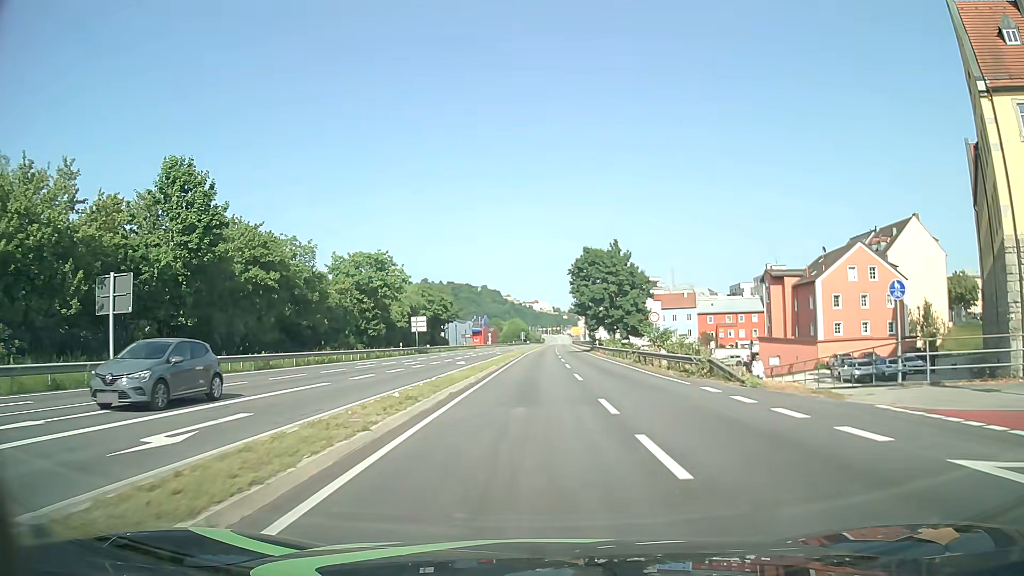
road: primary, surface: asphalt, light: Day
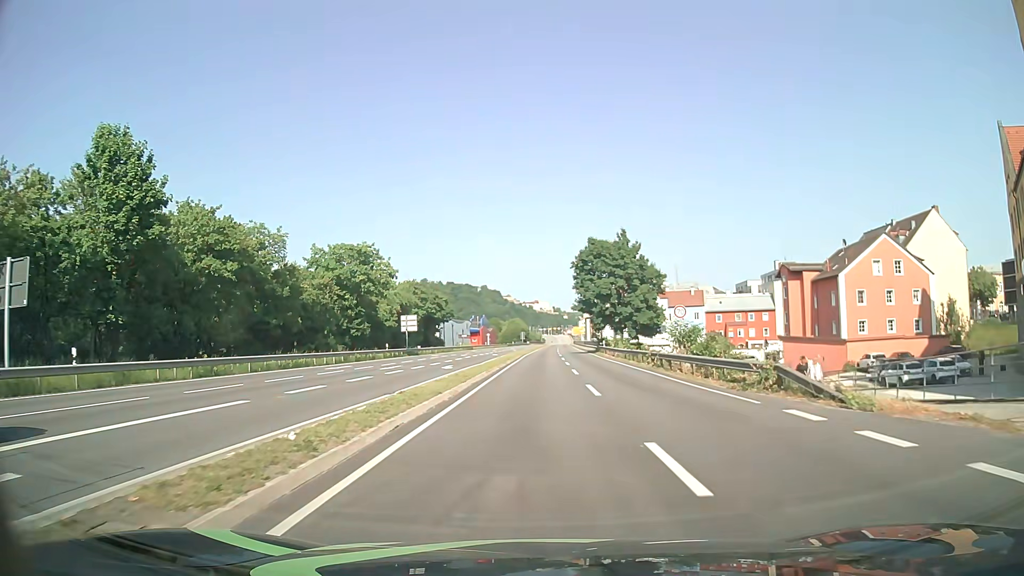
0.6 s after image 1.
(0.0, +6.8) m; 0°
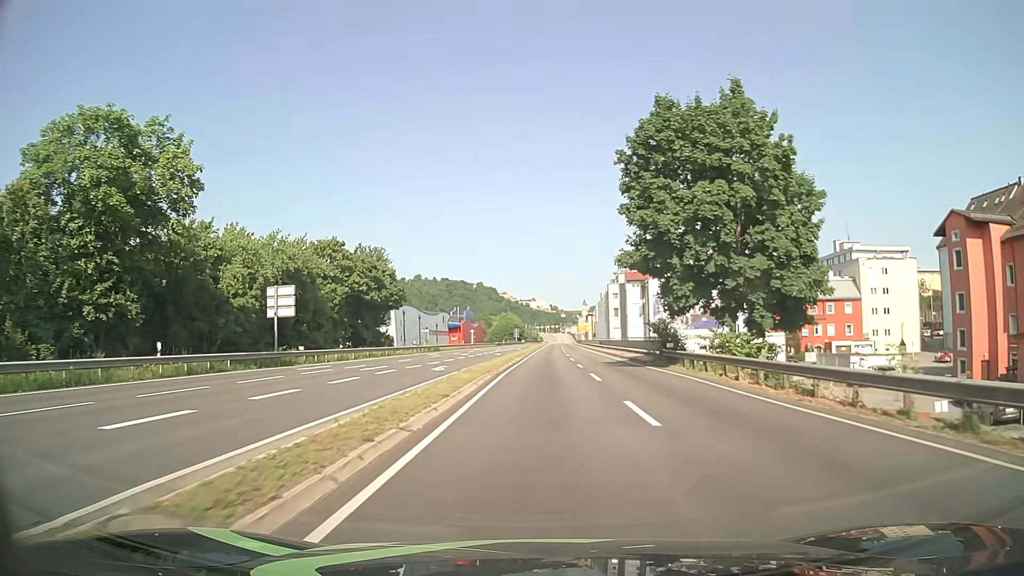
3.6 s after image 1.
(0.0, +39.7) m; 0°
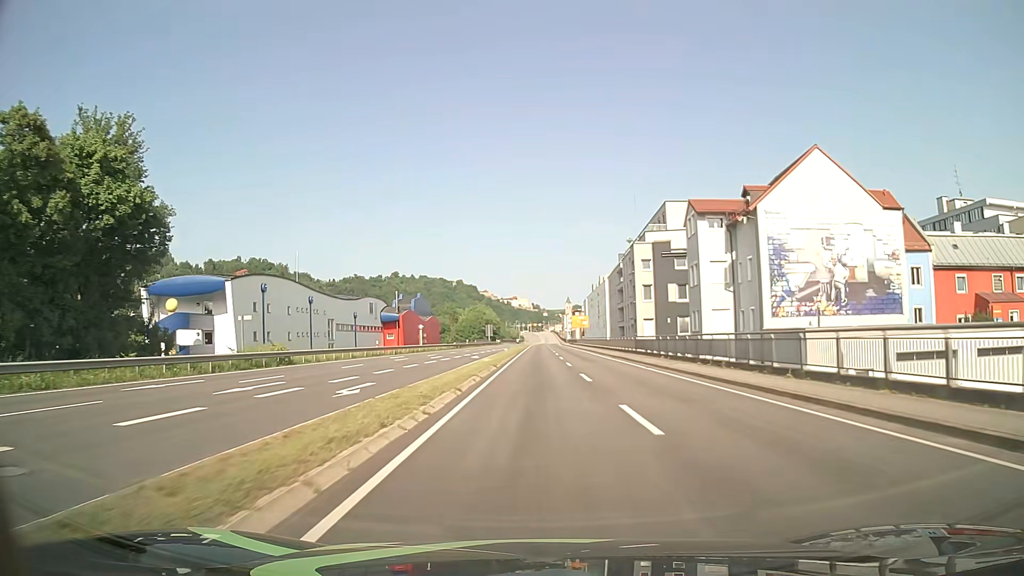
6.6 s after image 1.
(+0.7, +47.6) m; +2°
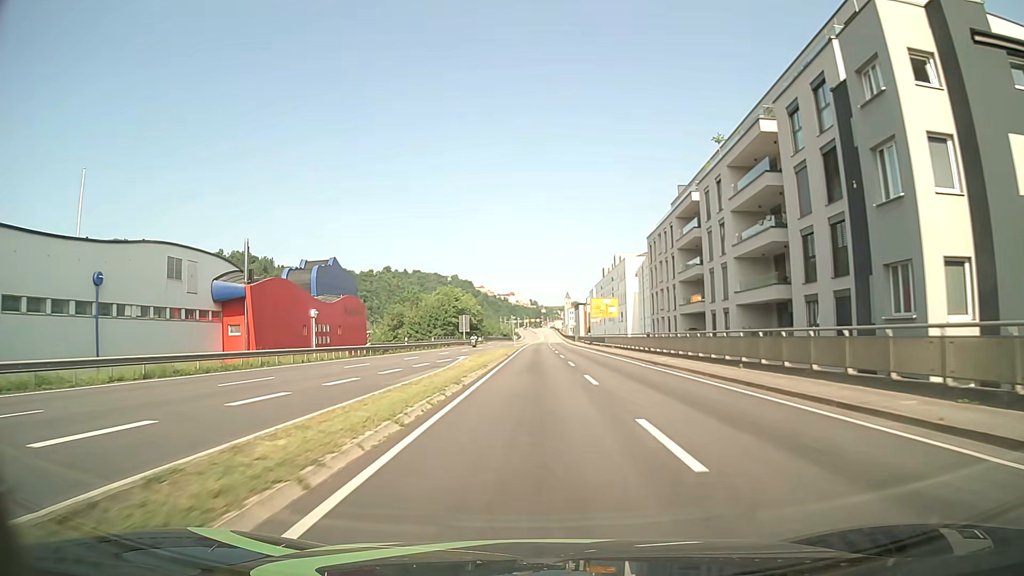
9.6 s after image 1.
(+0.1, +50.8) m; 0°
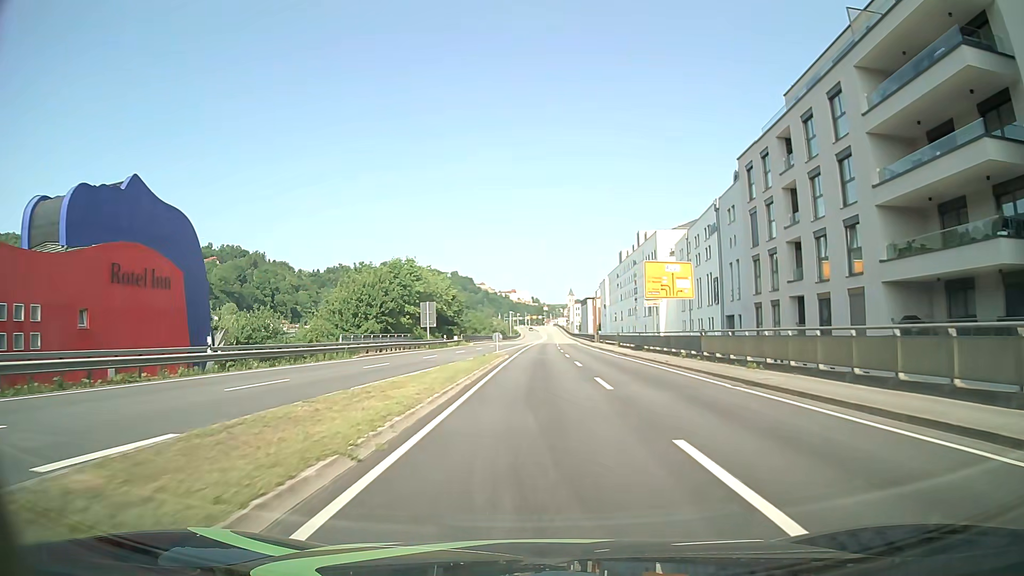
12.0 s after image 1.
(0.0, +38.0) m; 0°
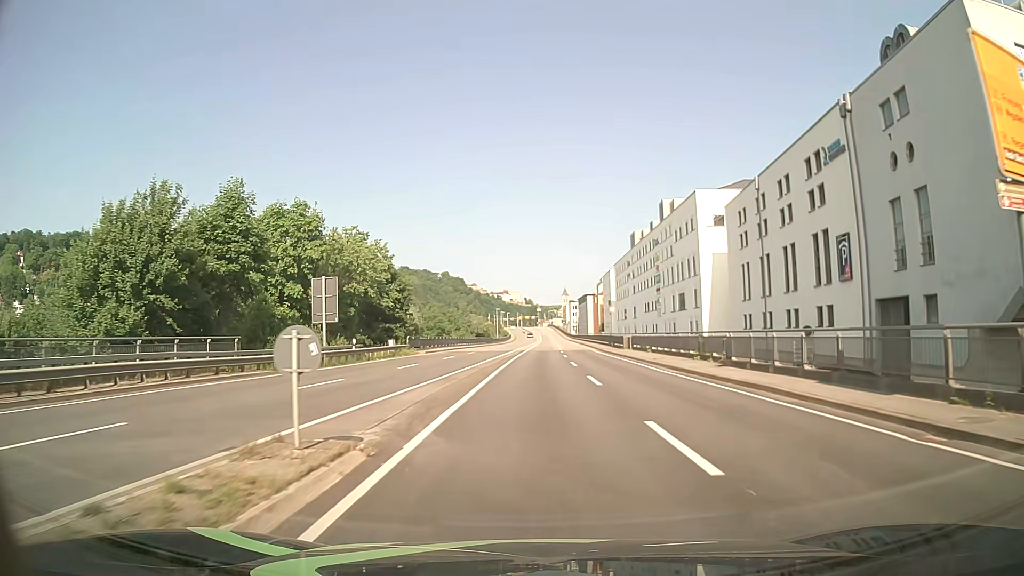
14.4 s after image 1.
(+0.1, +33.7) m; +1°
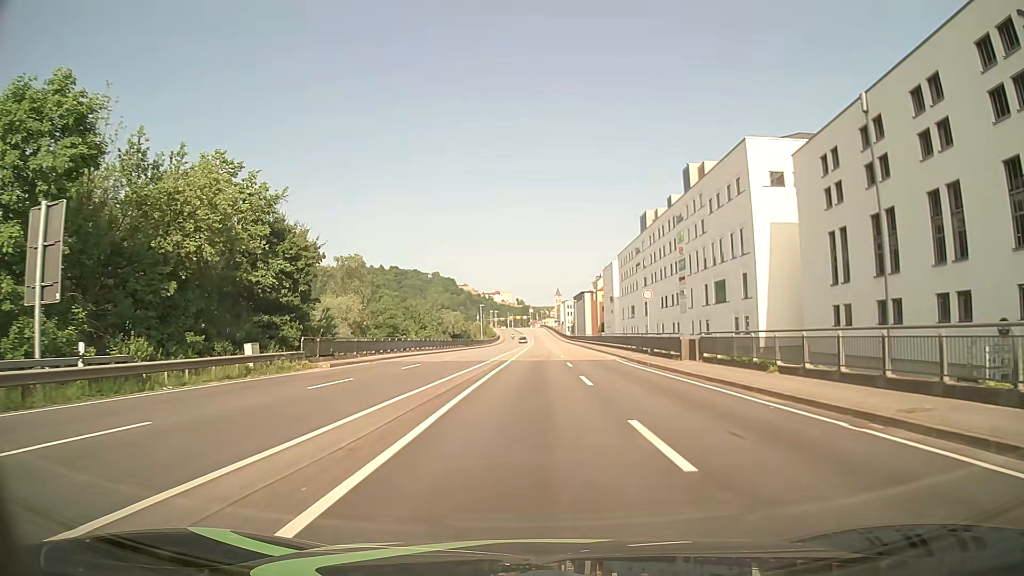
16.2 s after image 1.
(0.0, +23.8) m; 0°
(0, +10) (0, +20) (0, +30) (0, +40) (0, +50) (0, +60) (+1, +70) (+1, +80) (+1, +90) (+1, +100) m
